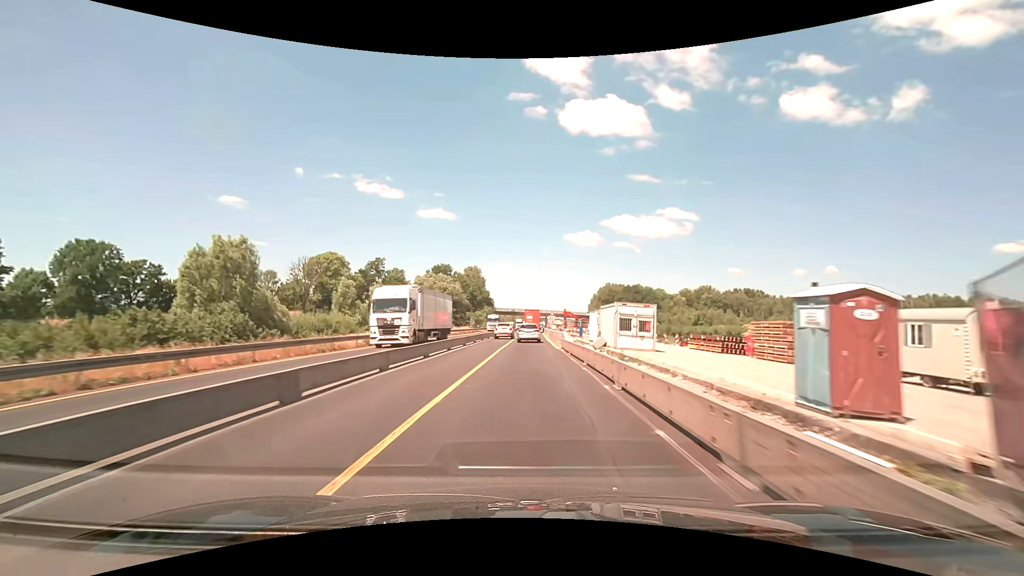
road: motorway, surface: asphalt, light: Day
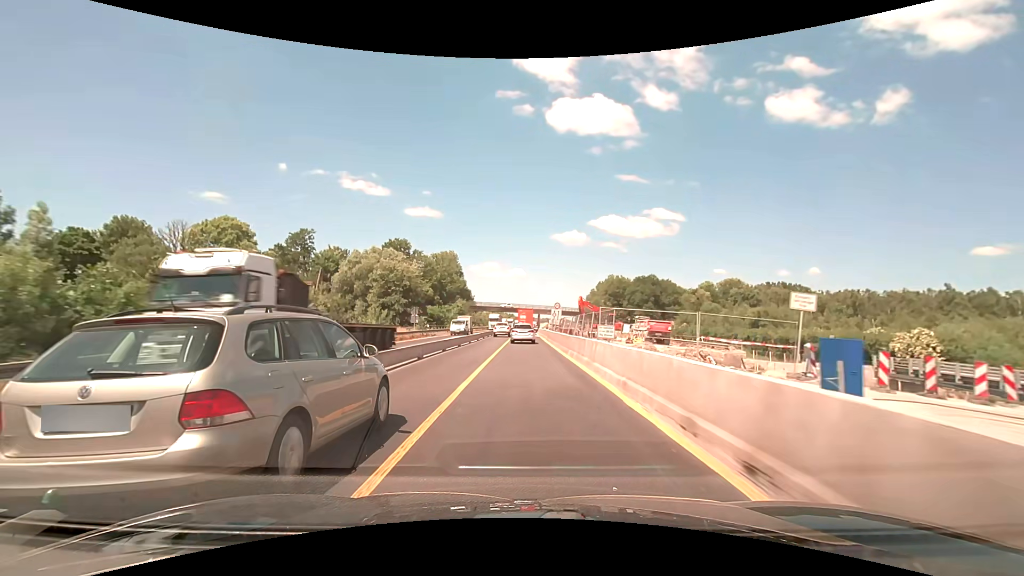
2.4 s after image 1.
(+0.3, +43.0) m; +1°
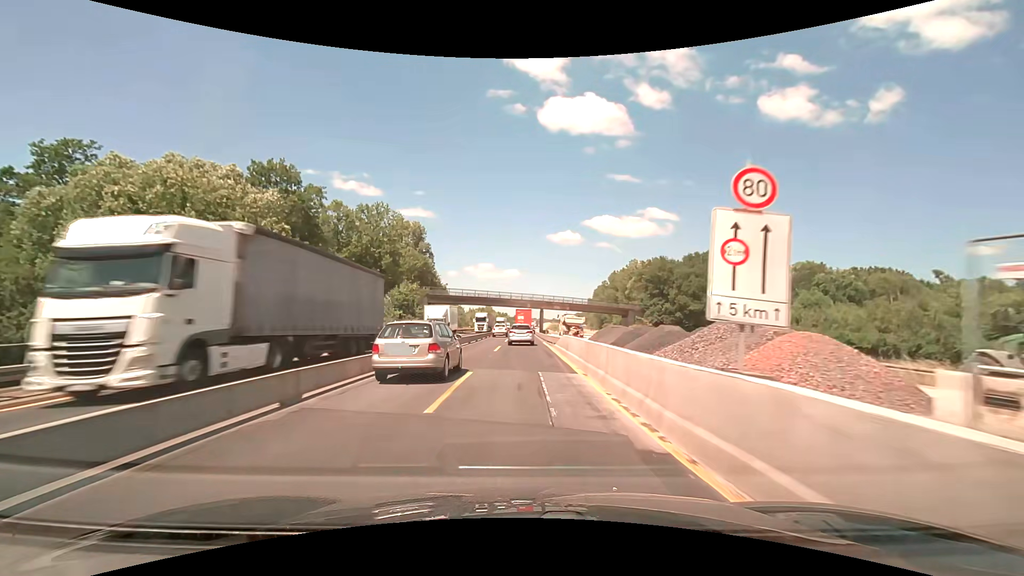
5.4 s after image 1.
(+0.4, +52.9) m; +1°
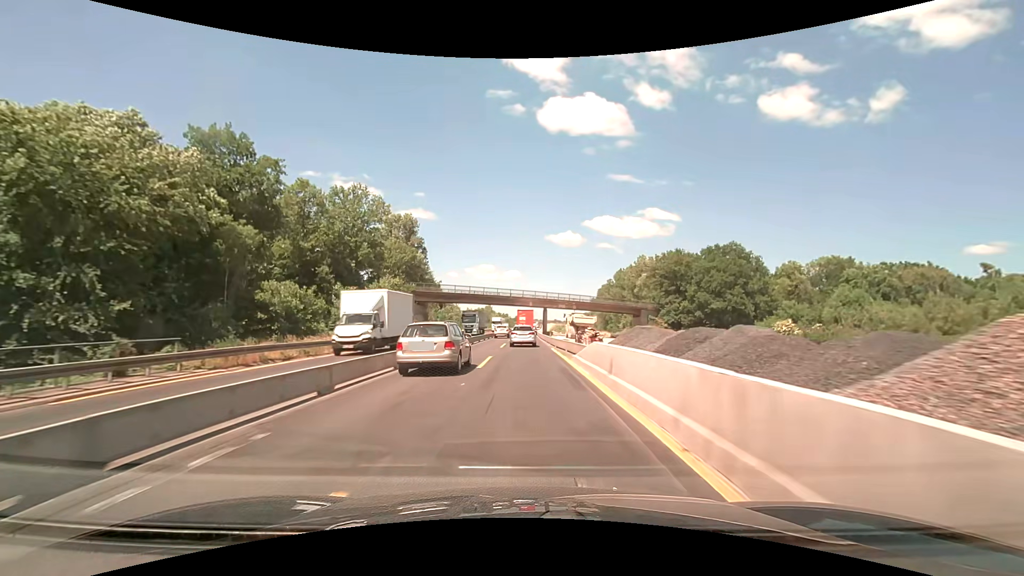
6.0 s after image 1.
(0.0, +10.4) m; 0°
(0, +10) (0, +20) (0, +30) (0, +40) (0, +50) (0, +60) (0, +70) (0, +80) (+1, +90) (+1, +100) m
